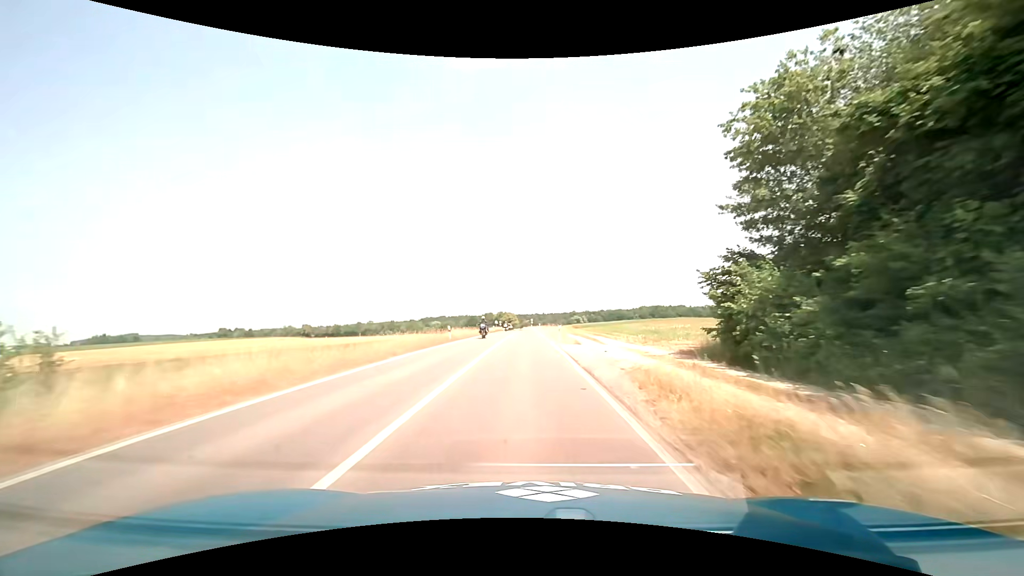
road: secondary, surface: asphalt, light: Day
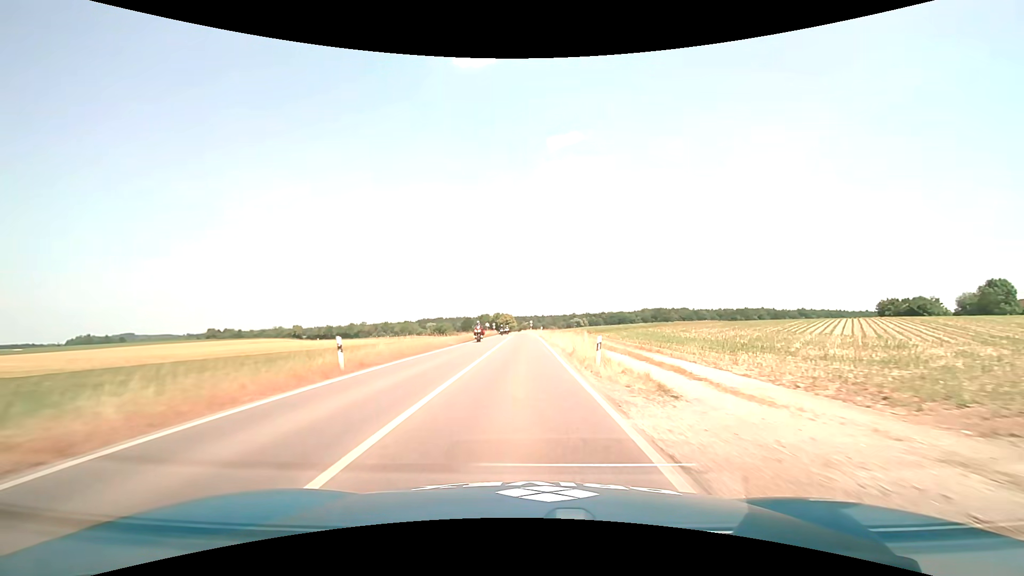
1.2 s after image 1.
(0.0, +20.5) m; 0°
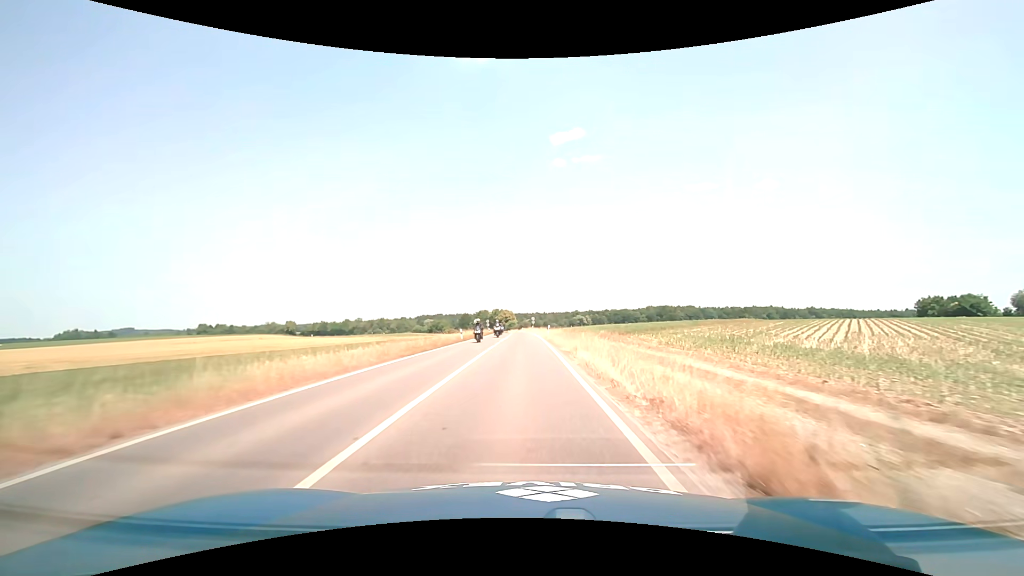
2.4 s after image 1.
(0.0, +20.4) m; 0°
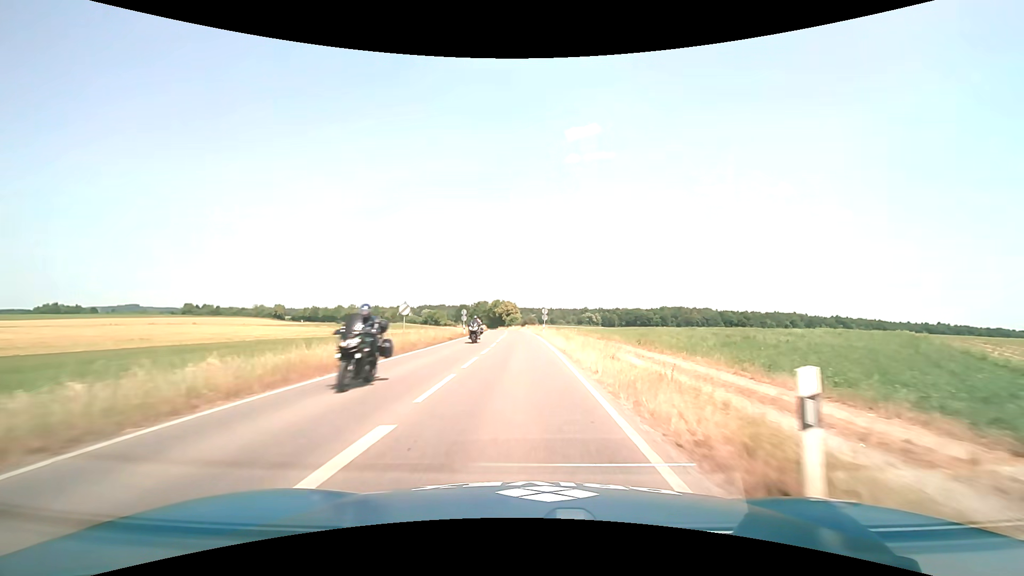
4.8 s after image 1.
(-0.3, +40.9) m; -1°
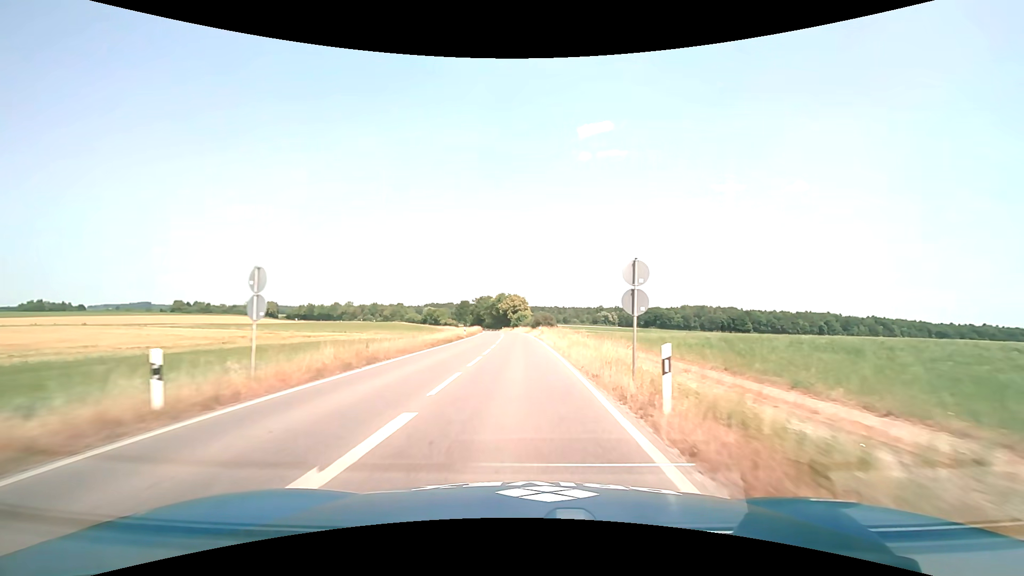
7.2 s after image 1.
(-0.3, +41.5) m; -1°
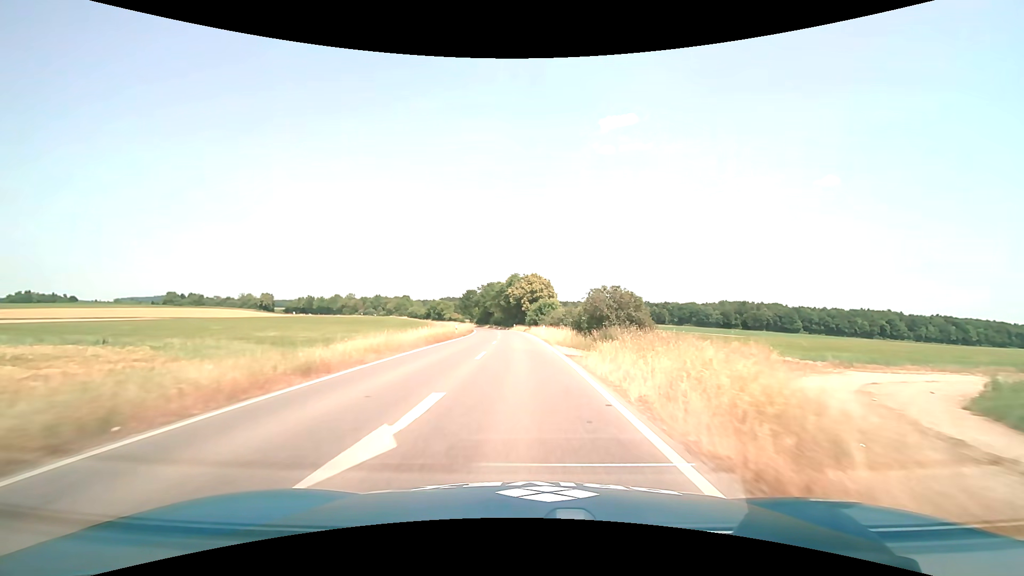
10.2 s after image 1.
(-1.0, +52.9) m; -2°
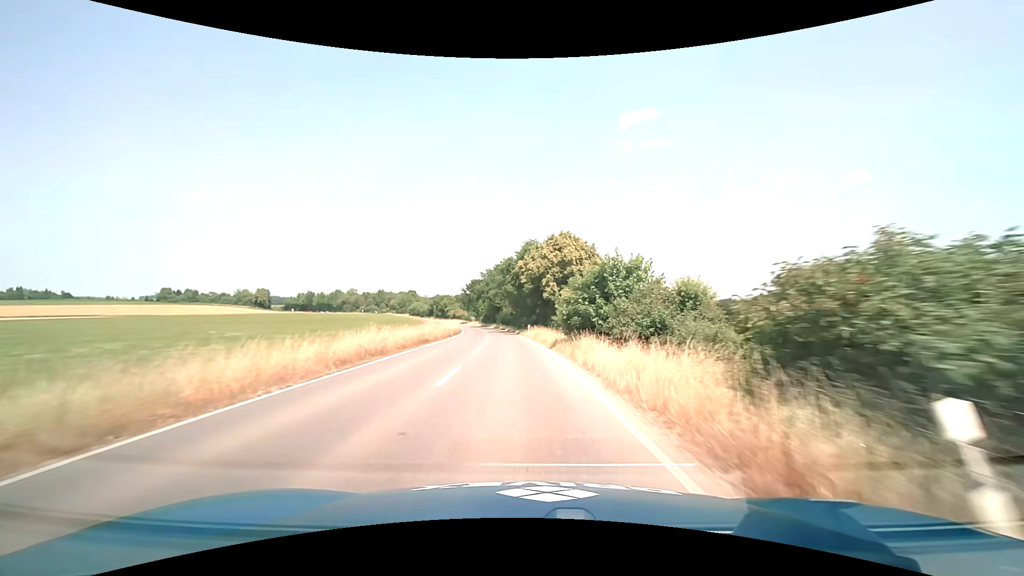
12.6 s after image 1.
(-0.7, +43.0) m; -2°
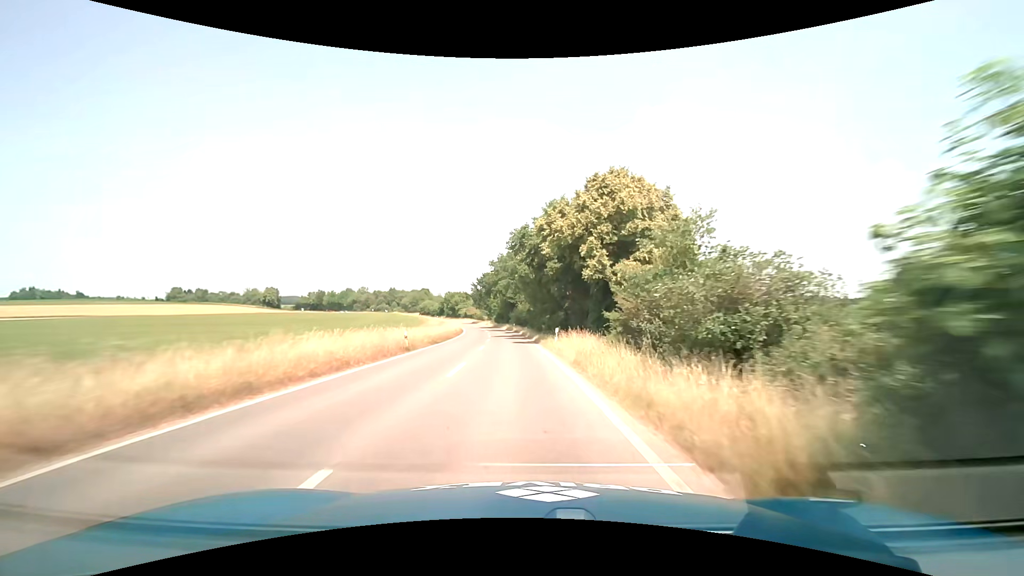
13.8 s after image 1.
(-0.4, +21.6) m; -2°
(0, +10) (0, +20) (-1, +30) (-1, +40) (-2, +50) (-3, +60) (-4, +70) (-5, +80) (-7, +90) (-8, +100) m
